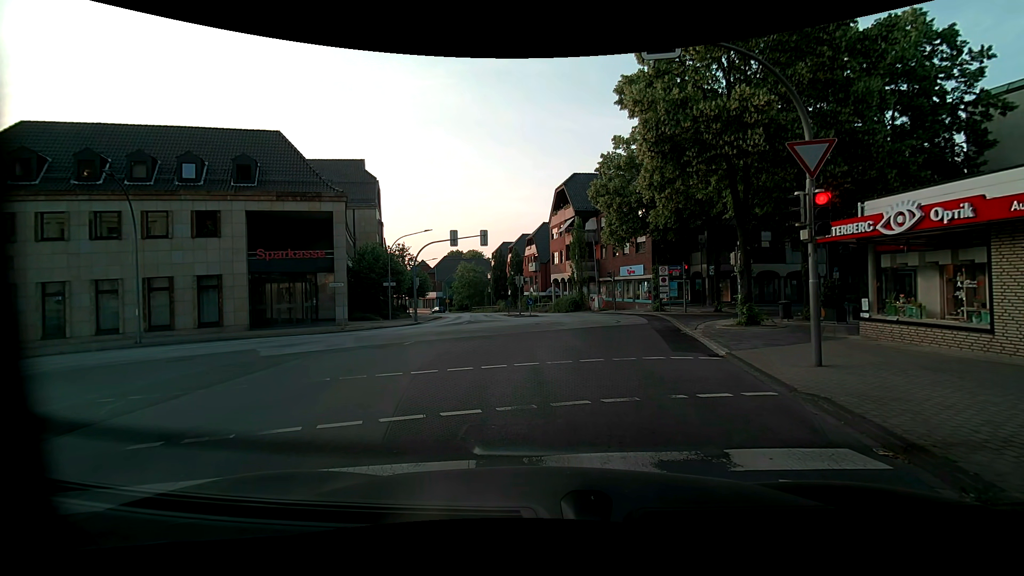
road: unclassified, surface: asphalt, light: Day
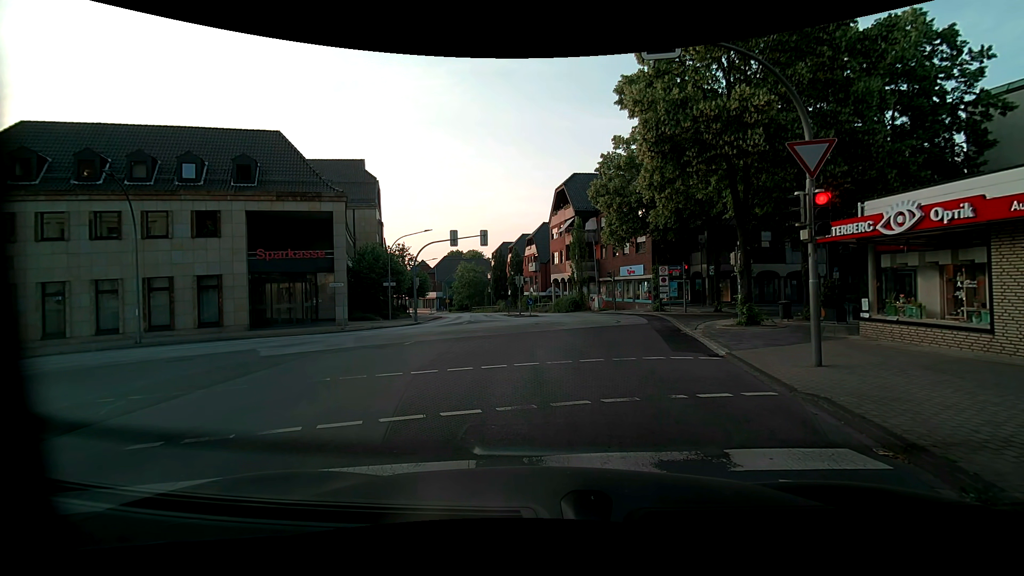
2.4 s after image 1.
(0.0, 0.0) m; 0°
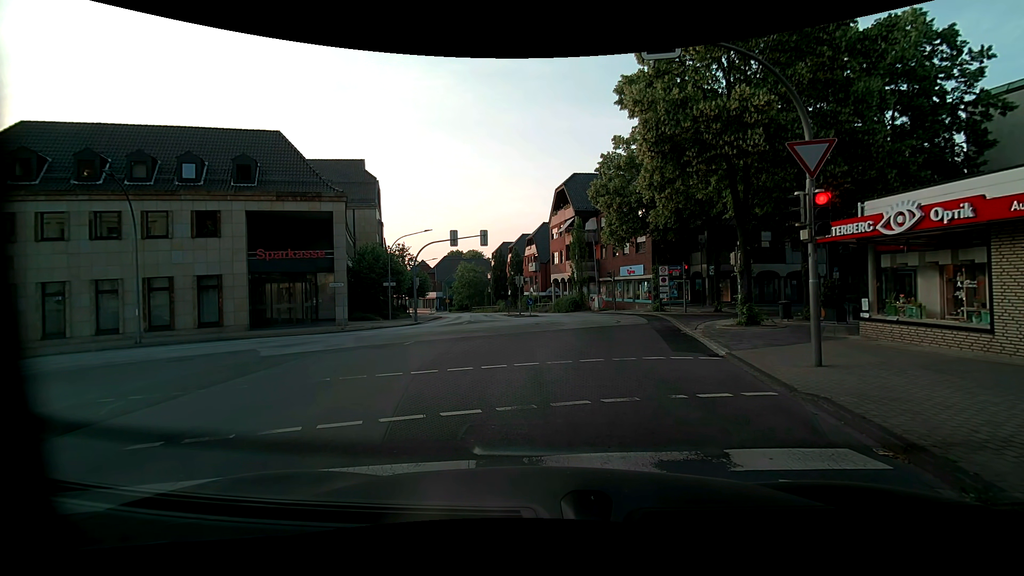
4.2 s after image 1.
(0.0, 0.0) m; 0°
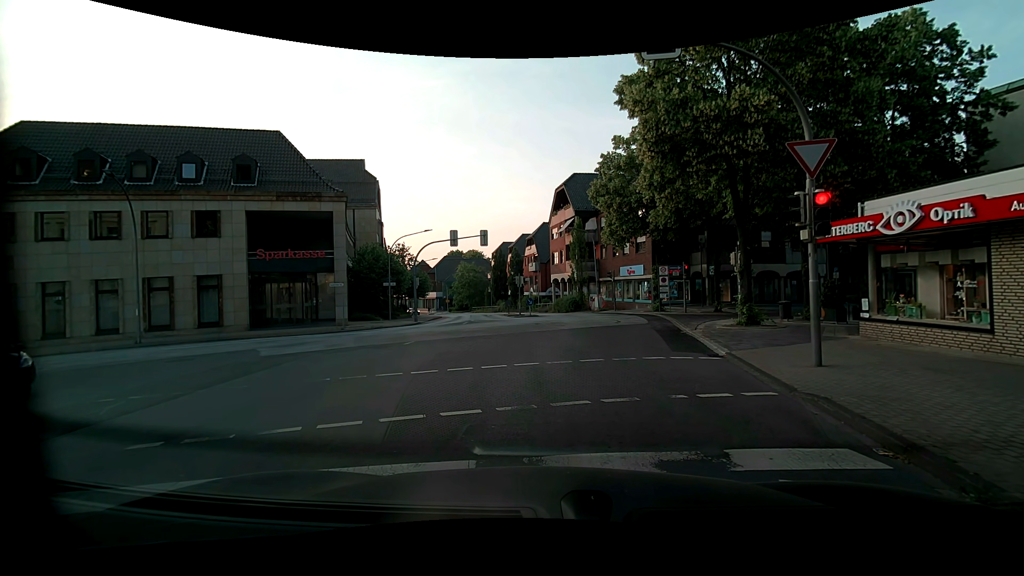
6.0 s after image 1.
(0.0, 0.0) m; 0°
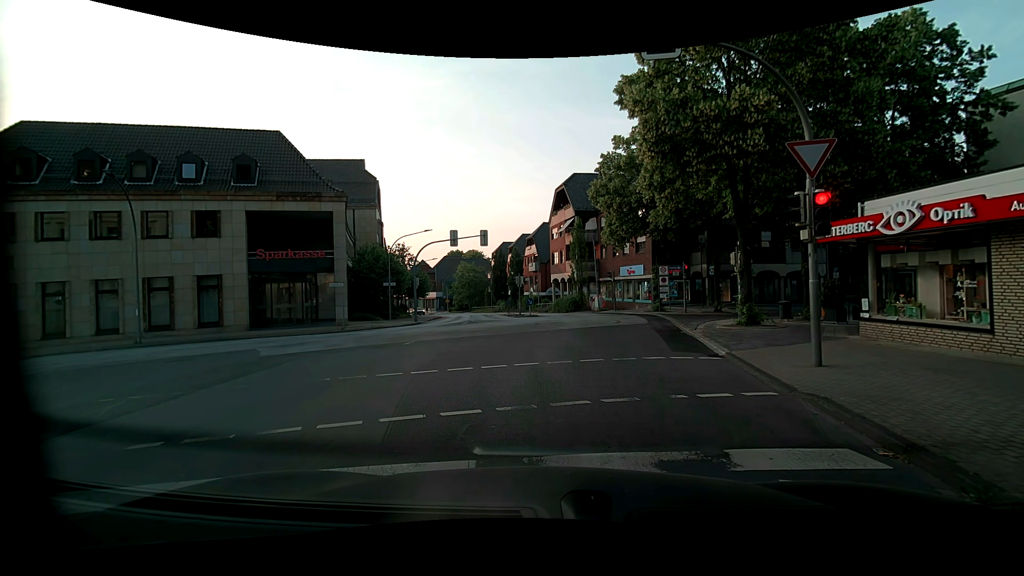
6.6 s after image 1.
(0.0, 0.0) m; 0°
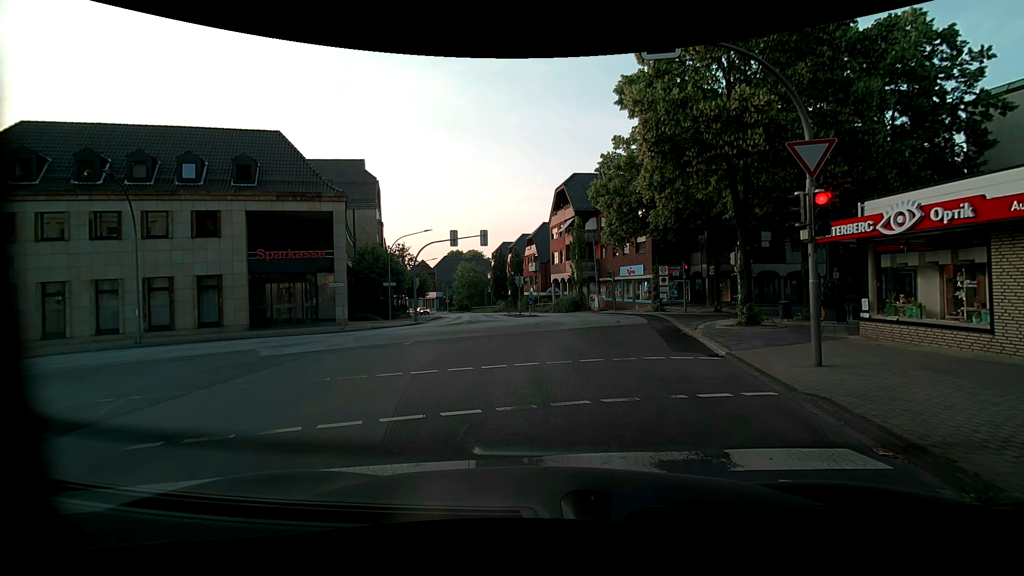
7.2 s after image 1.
(0.0, 0.0) m; 0°
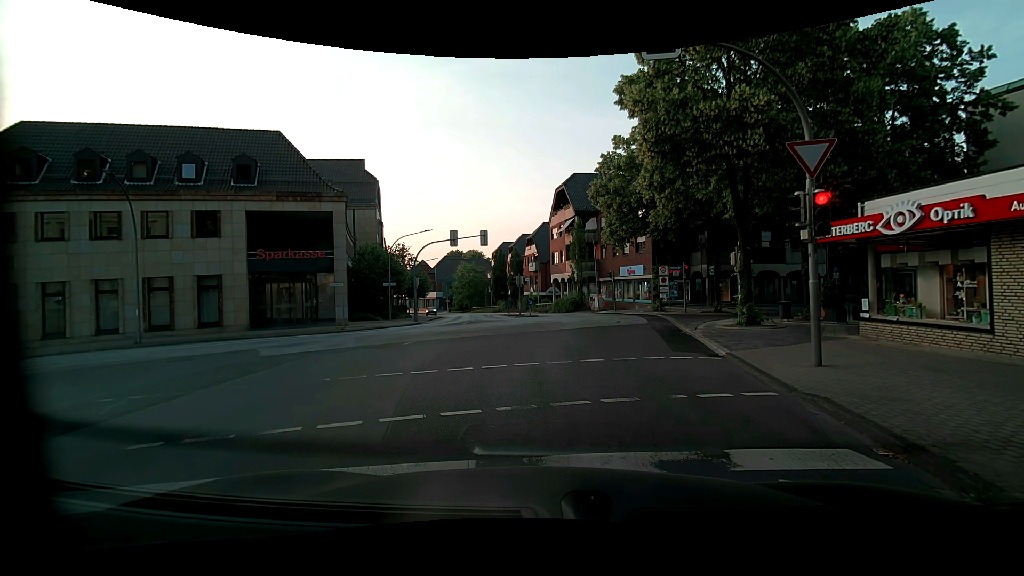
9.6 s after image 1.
(0.0, 0.0) m; 0°
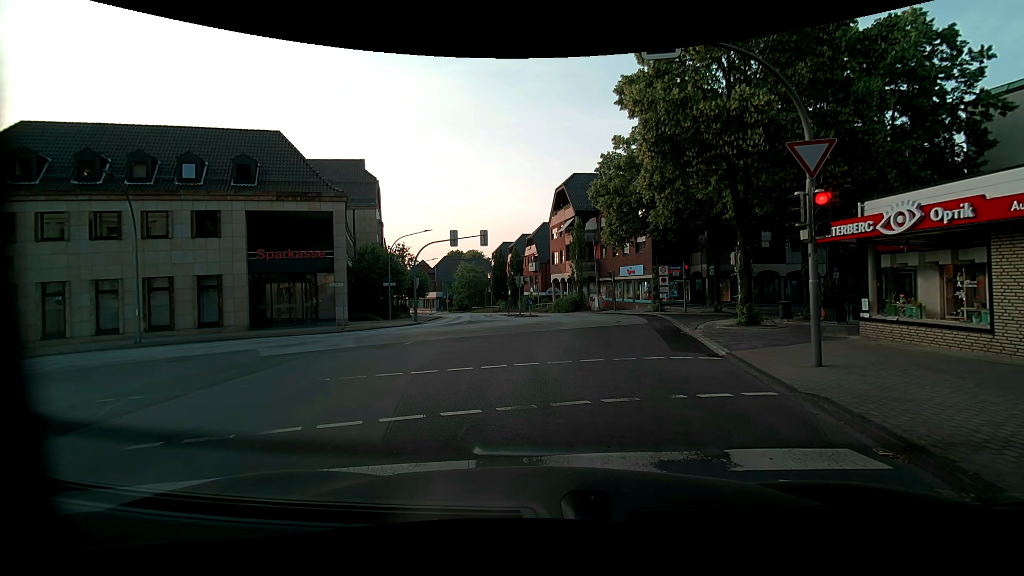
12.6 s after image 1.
(0.0, 0.0) m; 0°
